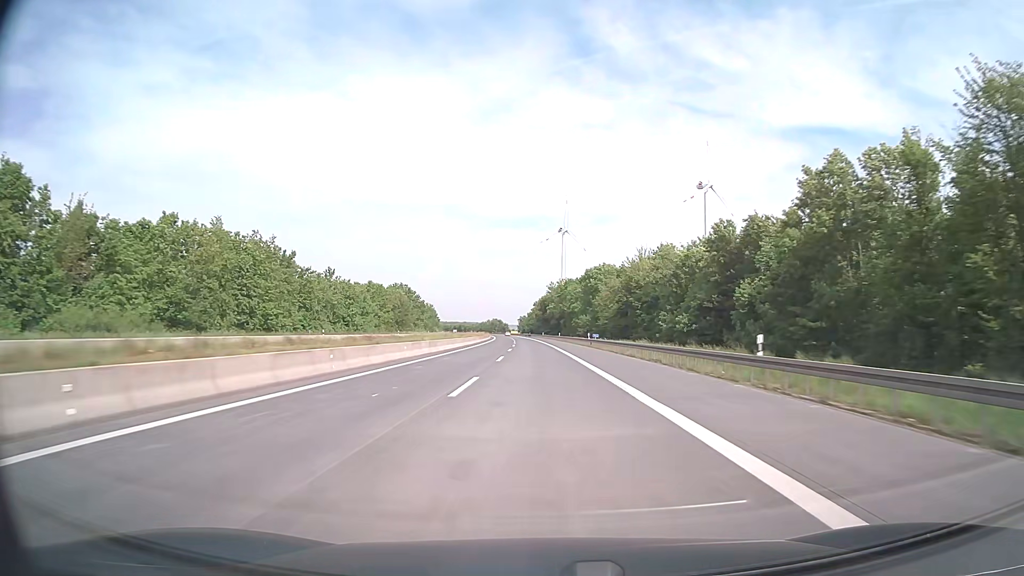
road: motorway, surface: asphalt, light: Day
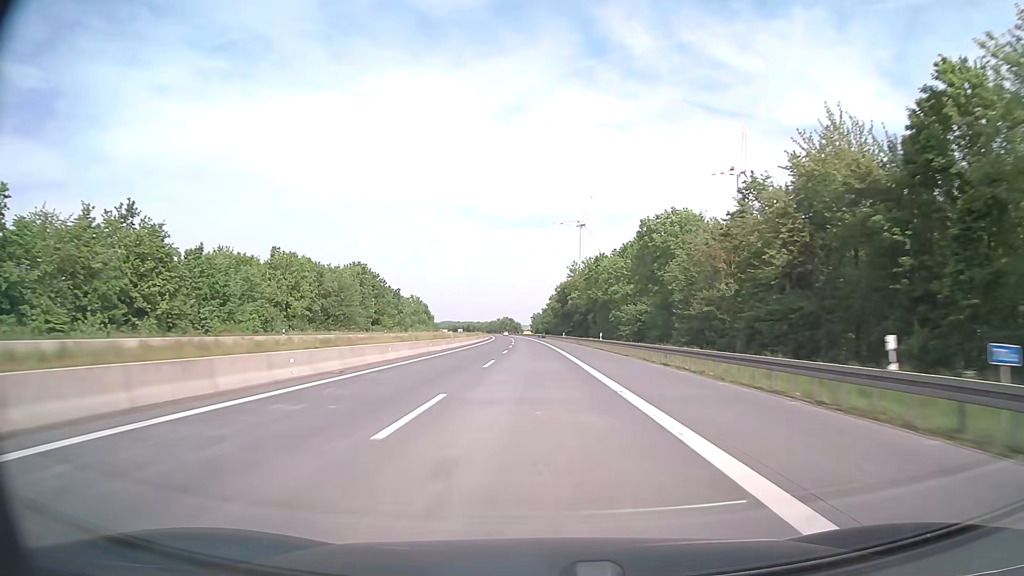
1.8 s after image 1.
(-0.7, +59.5) m; -1°
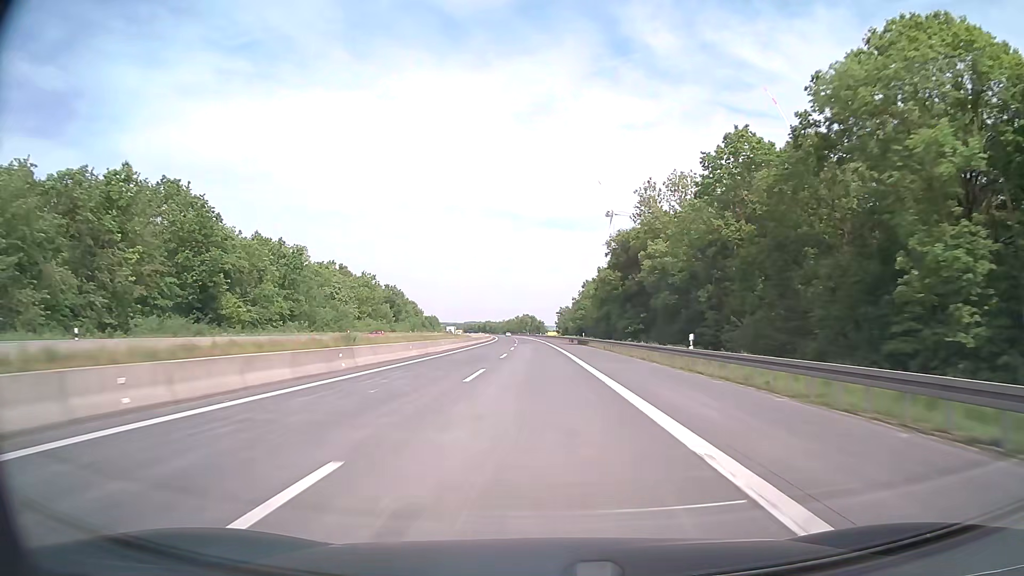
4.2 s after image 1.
(-1.5, +79.4) m; -2°
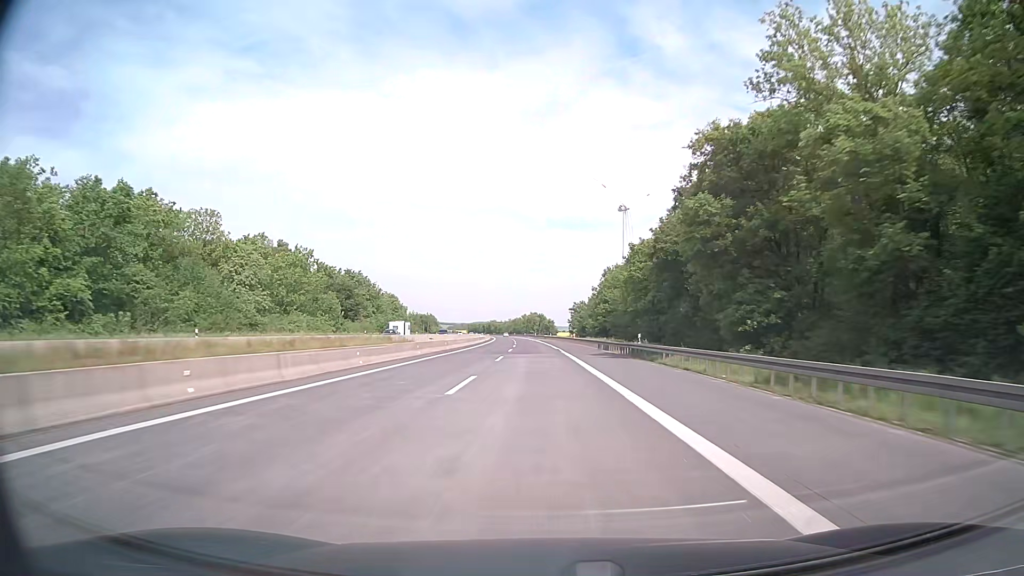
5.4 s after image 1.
(-0.3, +39.7) m; -1°
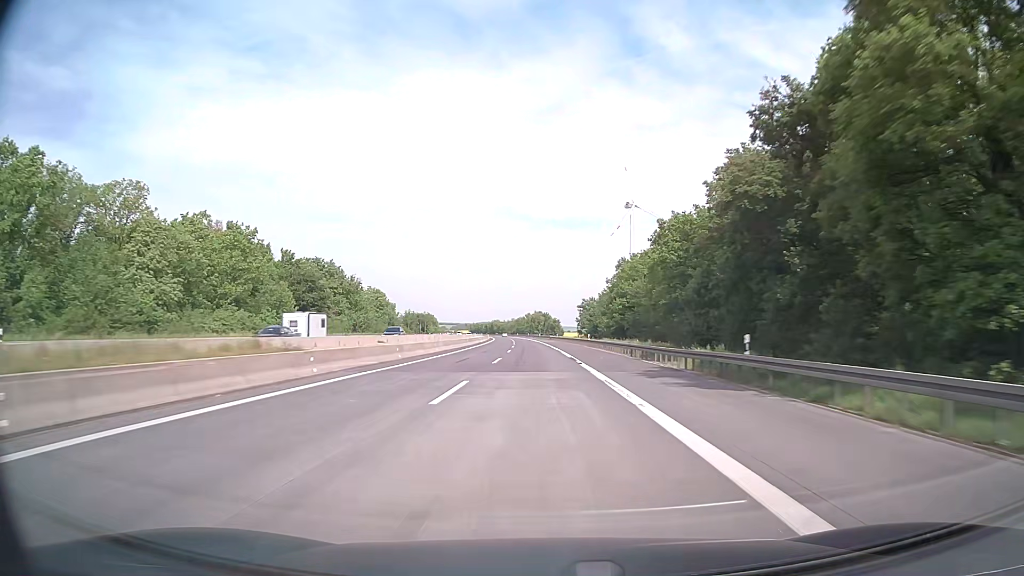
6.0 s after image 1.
(-0.1, +19.9) m; 0°
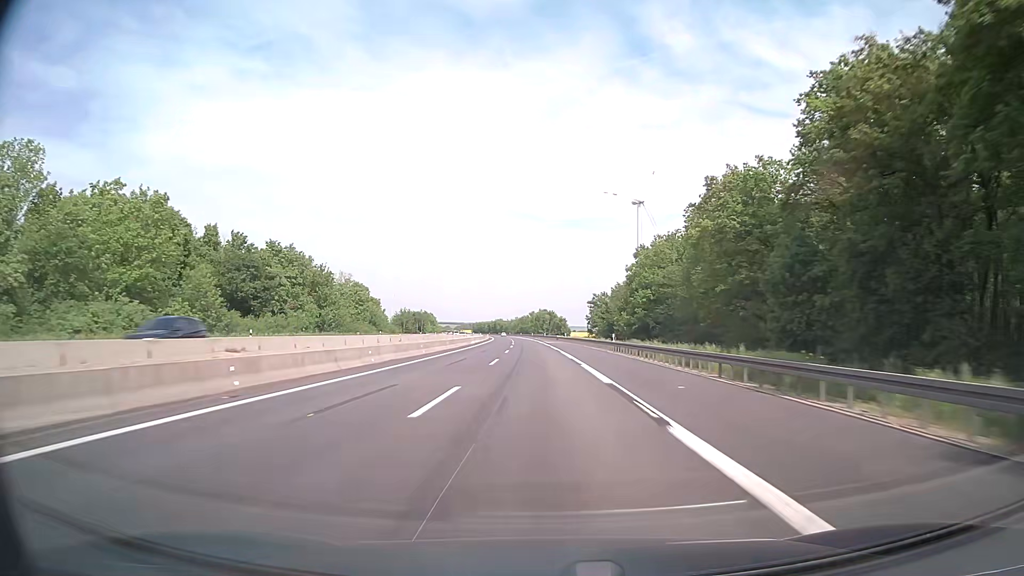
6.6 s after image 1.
(-0.1, +19.9) m; 0°
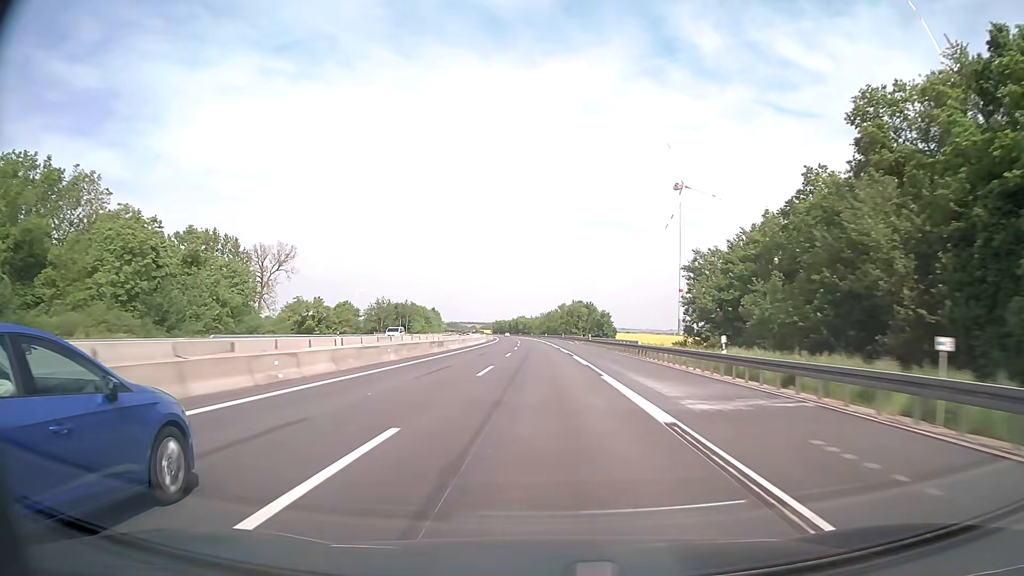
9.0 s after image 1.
(-1.5, +79.4) m; -2°
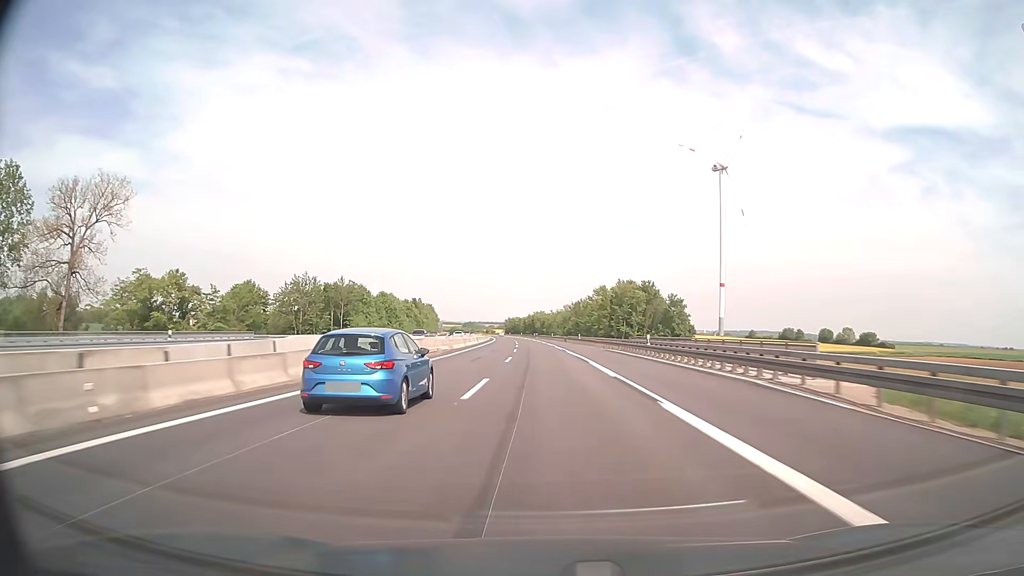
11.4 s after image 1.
(-1.3, +79.4) m; -2°
(0, +10) (0, +20) (0, +30) (0, +40) (0, +50) (-1, +60) (-1, +70) (-1, +80) (-2, +90) (-2, +100) m
